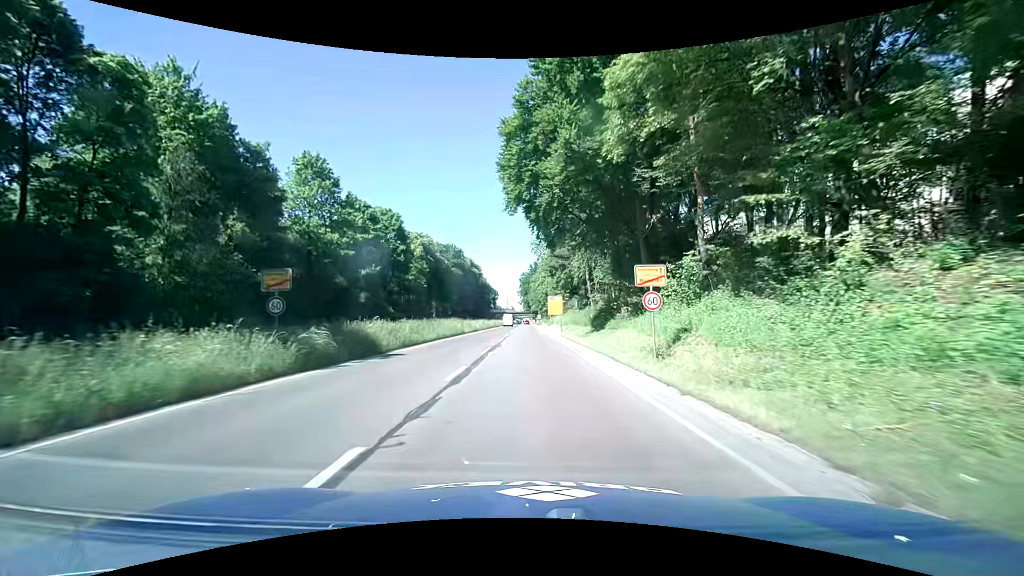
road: trunk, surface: asphalt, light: Day
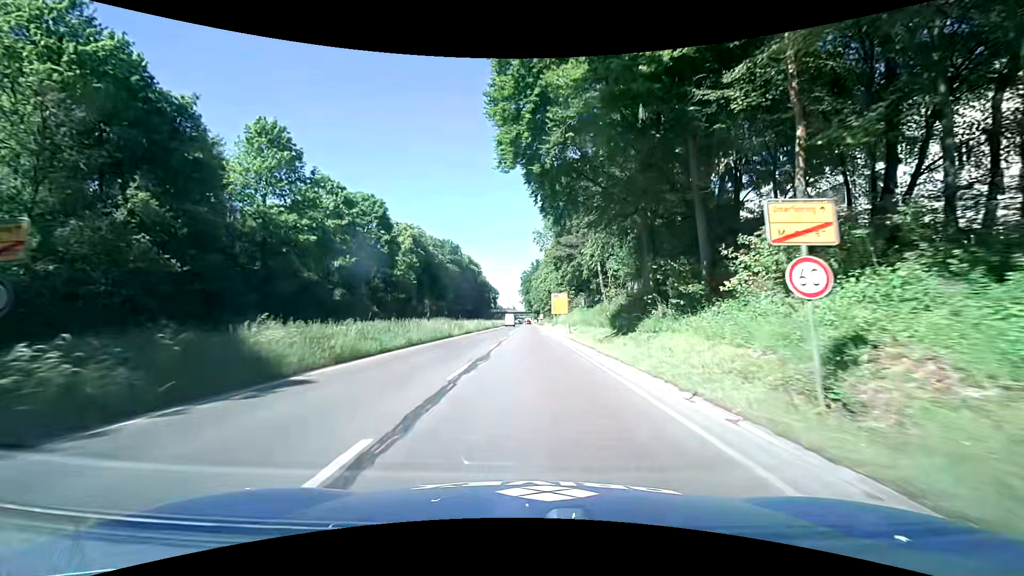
(-0.1, +8.6) m; 0°
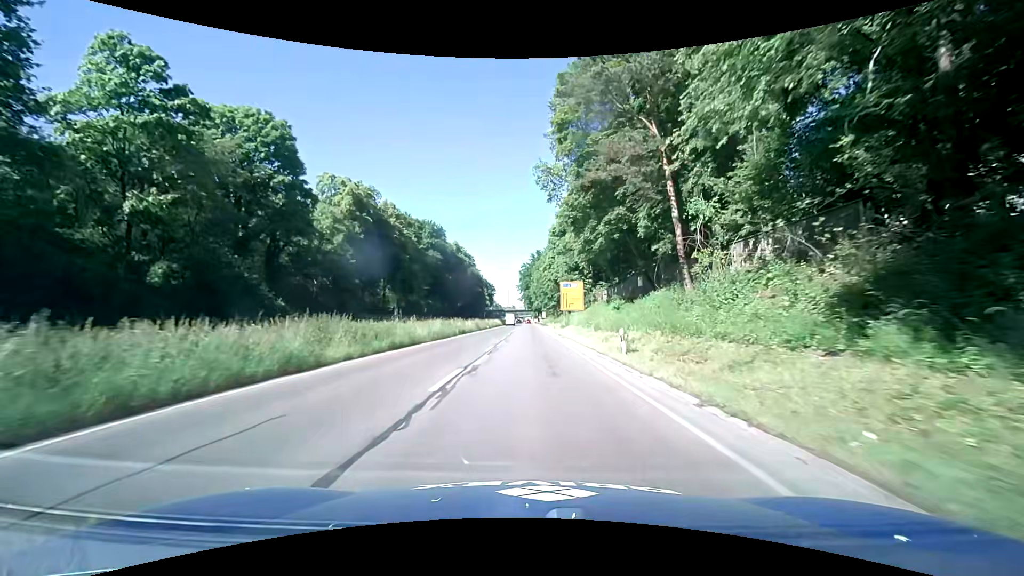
(0.0, +25.6) m; 0°
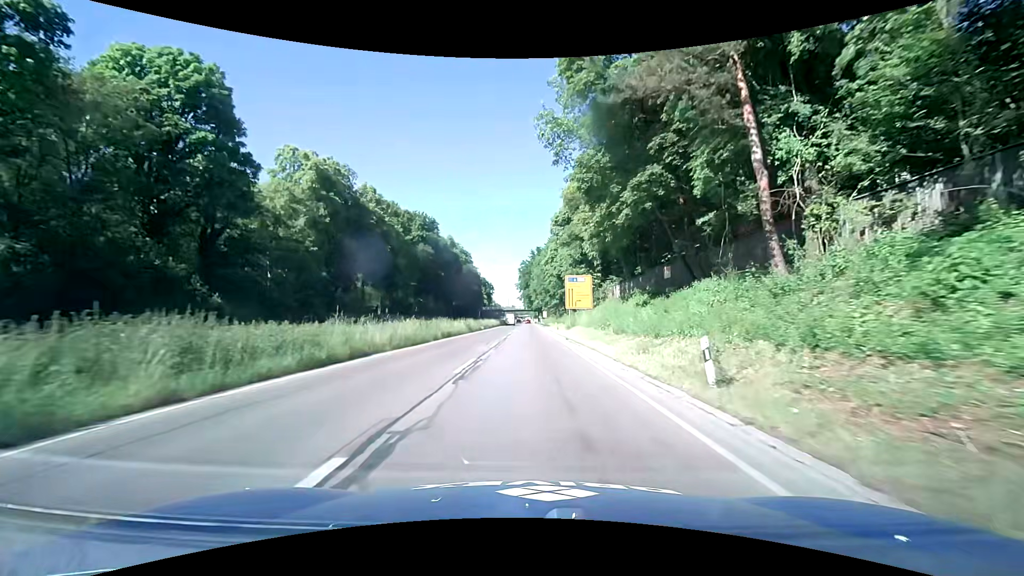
(0.0, +8.6) m; -1°
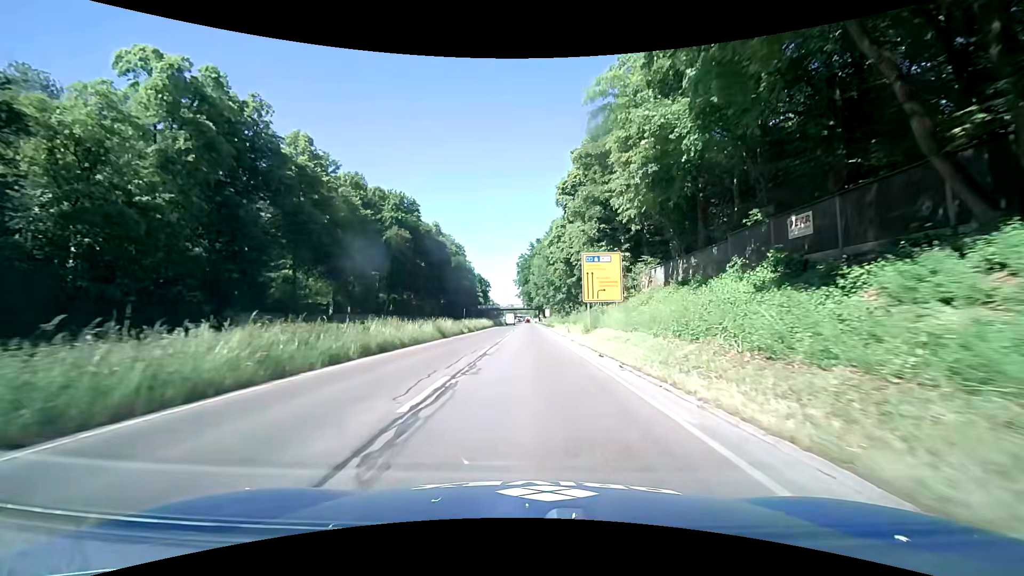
(+0.1, +17.2) m; 0°
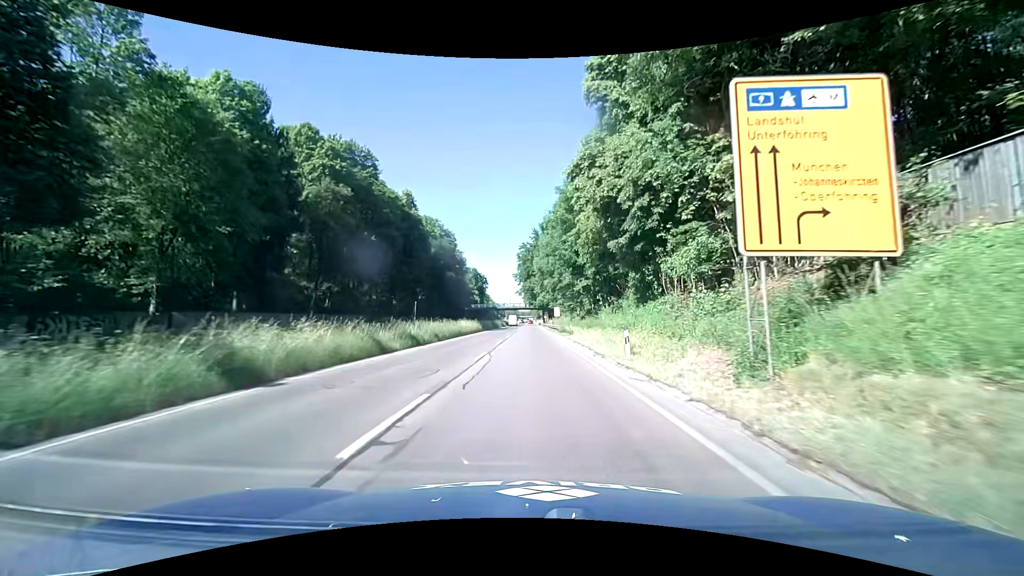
(+0.3, +26.0) m; 0°
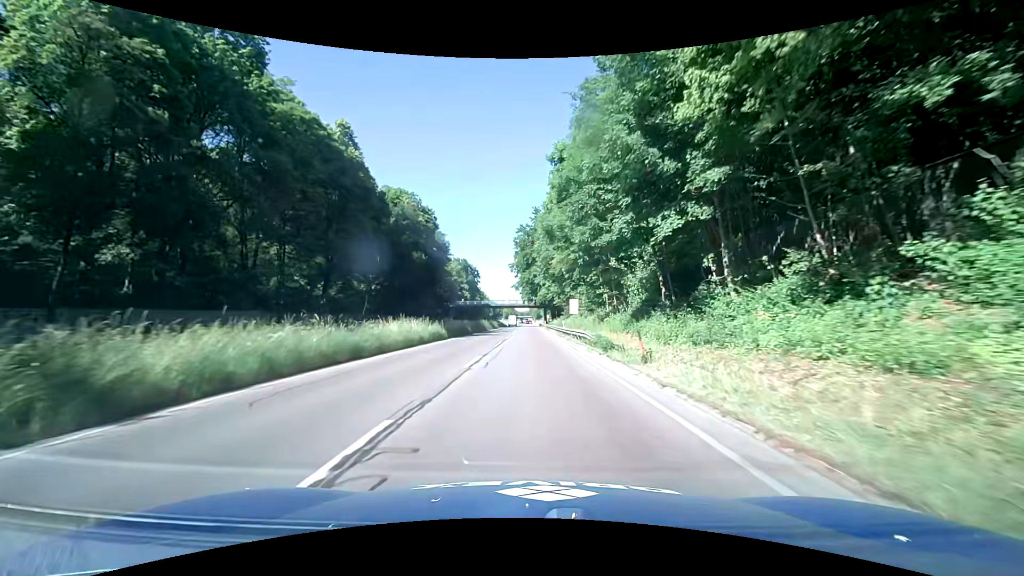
(+0.1, +26.6) m; 0°
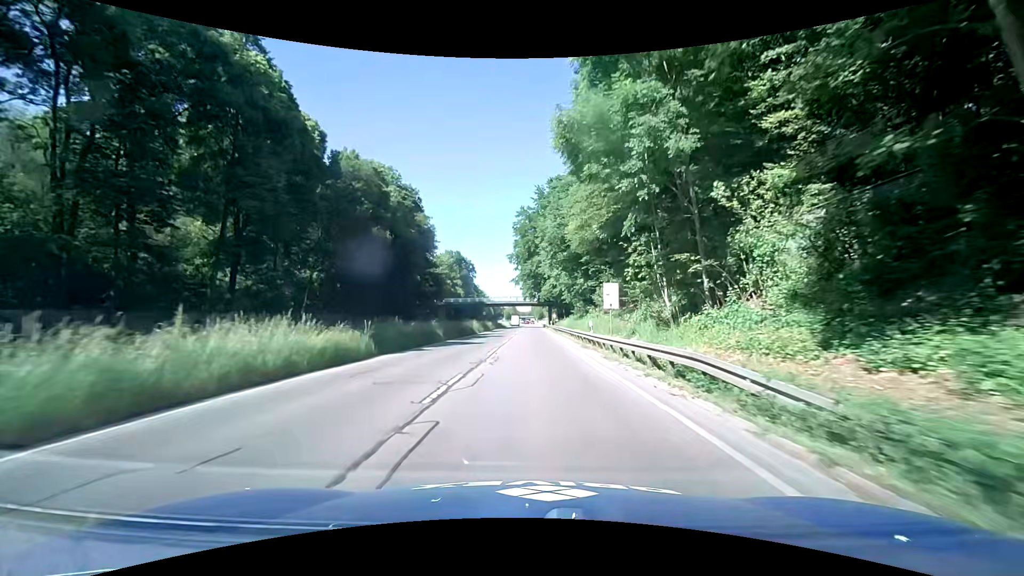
(0.0, +18.0) m; 0°
(0, +10) (0, +20) (0, +30) (0, +40) (0, +50) (0, +60) (+1, +70) (+1, +80) (+1, +90) (+1, +100) m
